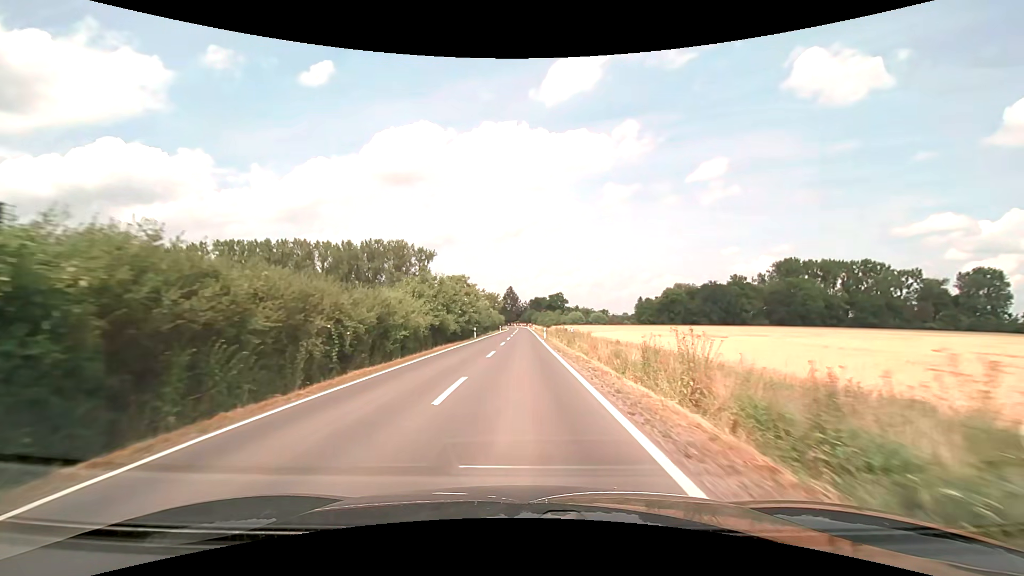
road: secondary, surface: asphalt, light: Day
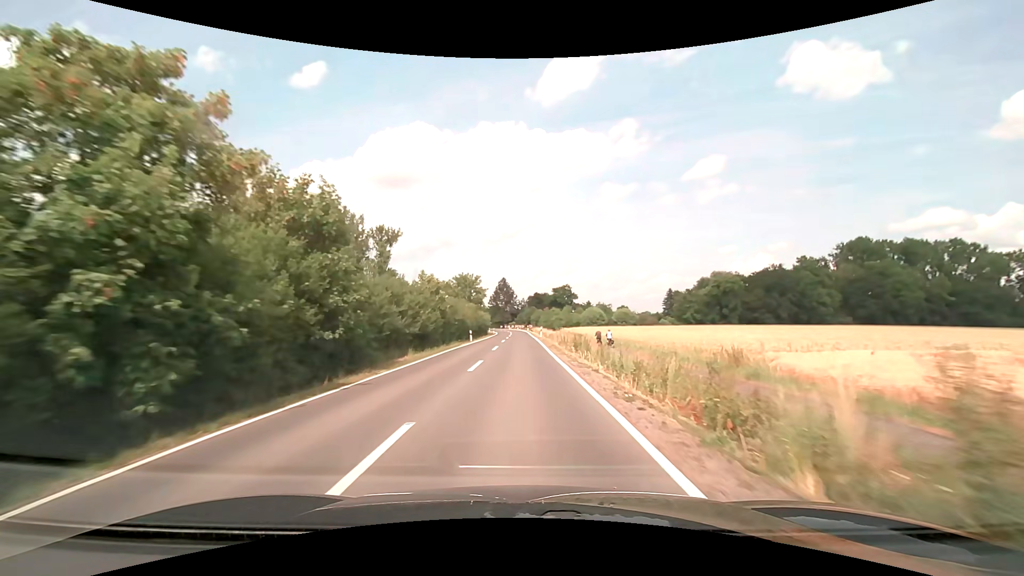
(+0.1, +53.7) m; 0°
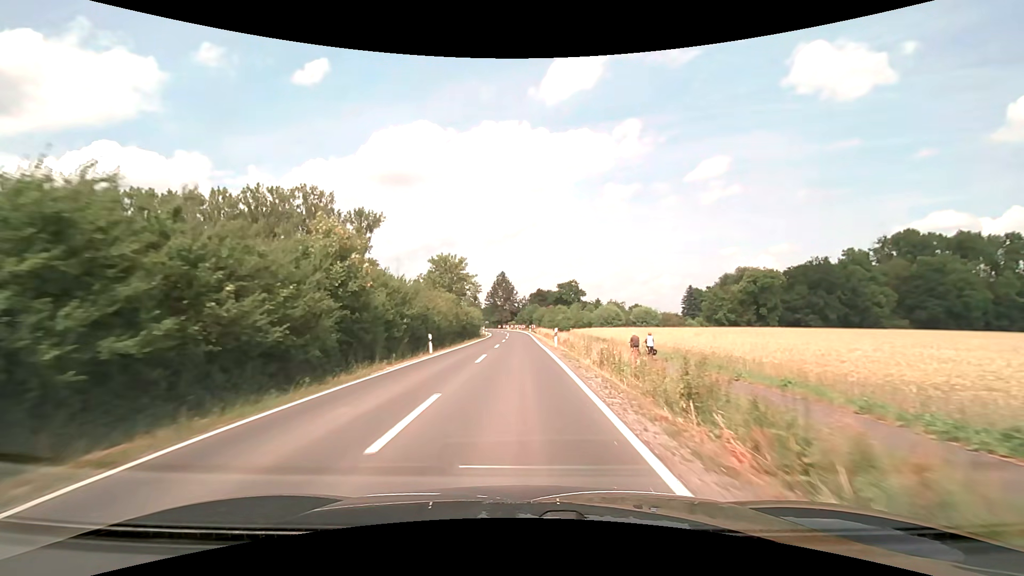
(0.0, +21.4) m; 0°
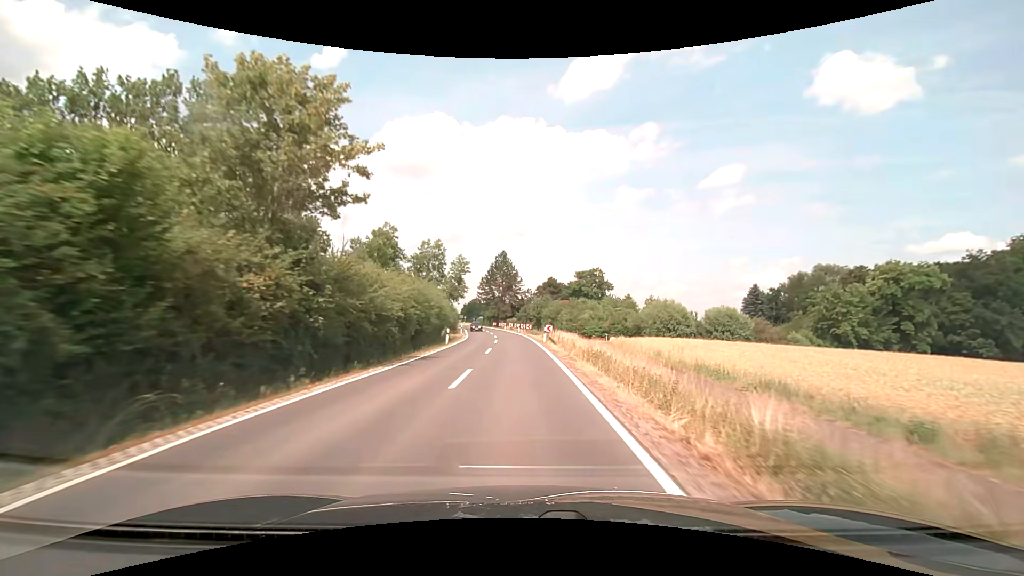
(-0.4, +42.9) m; -1°
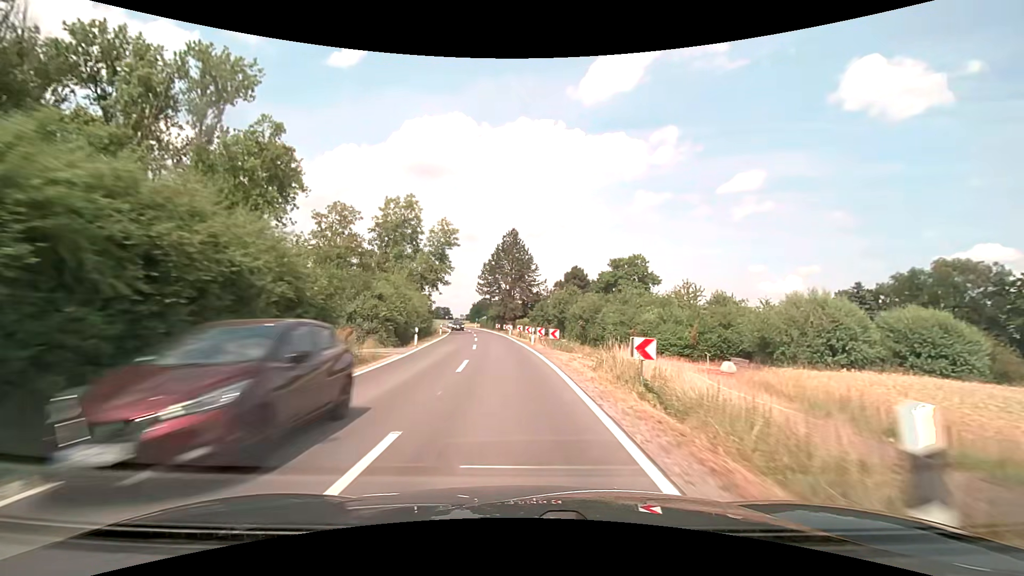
(-0.3, +32.3) m; -1°
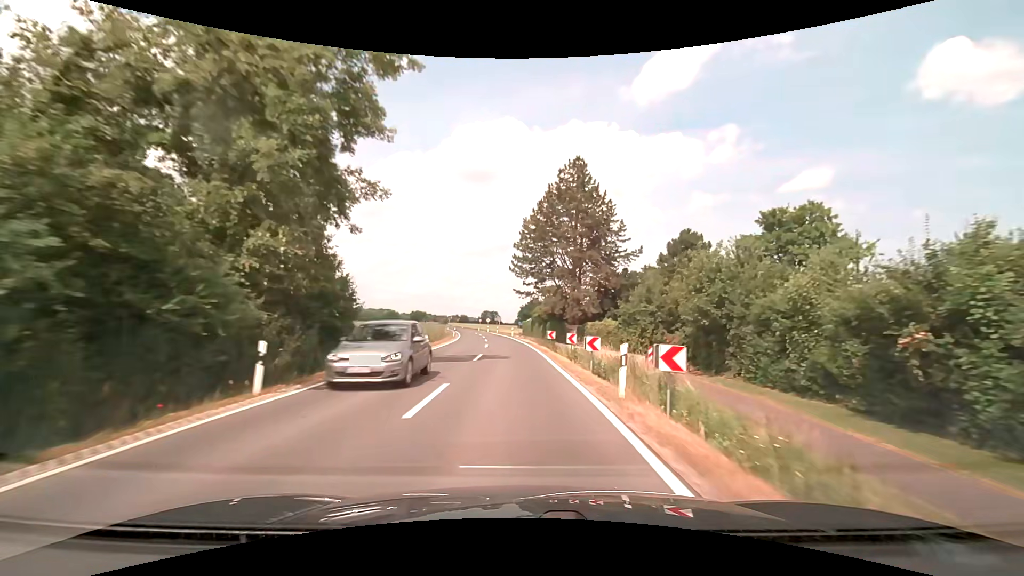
(-2.1, +42.9) m; -6°
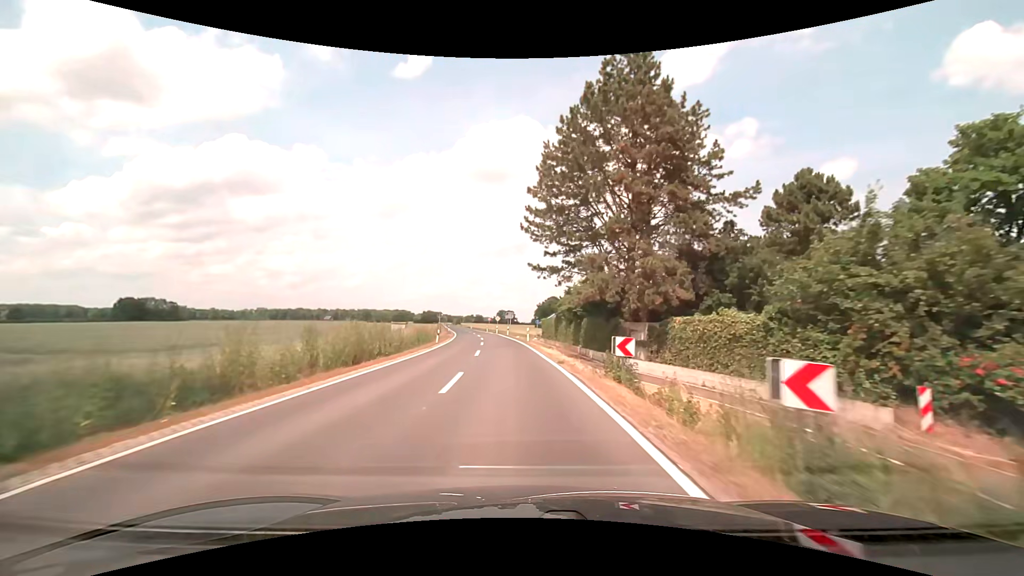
(-0.3, +21.4) m; -2°
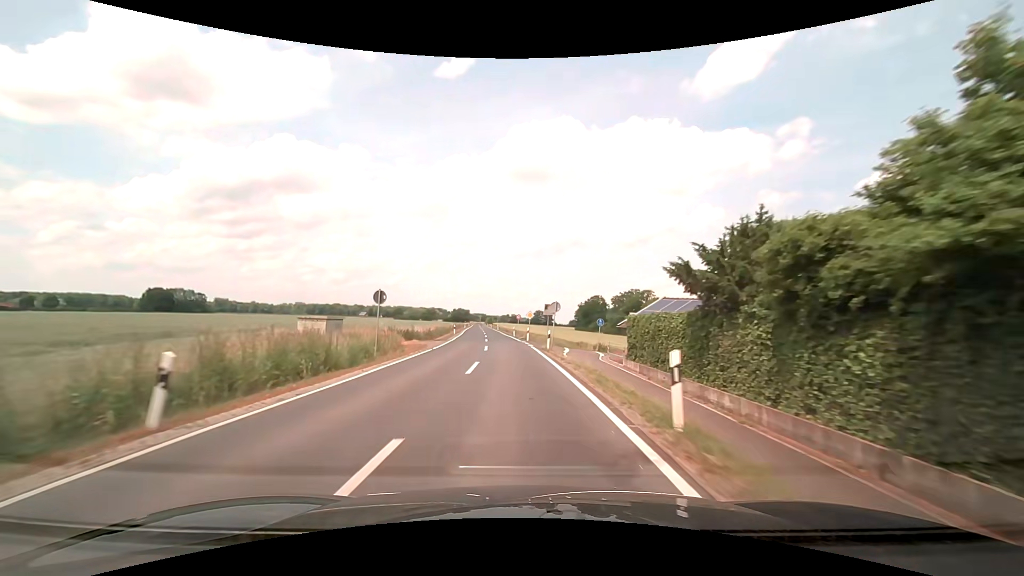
(-1.1, +32.2) m; -4°
(0, +10) (-1, +20) (-1, +30) (-2, +40) (-3, +50) (-3, +60) (-4, +70) (-5, +80) (-6, +90) (-7, +100) m
